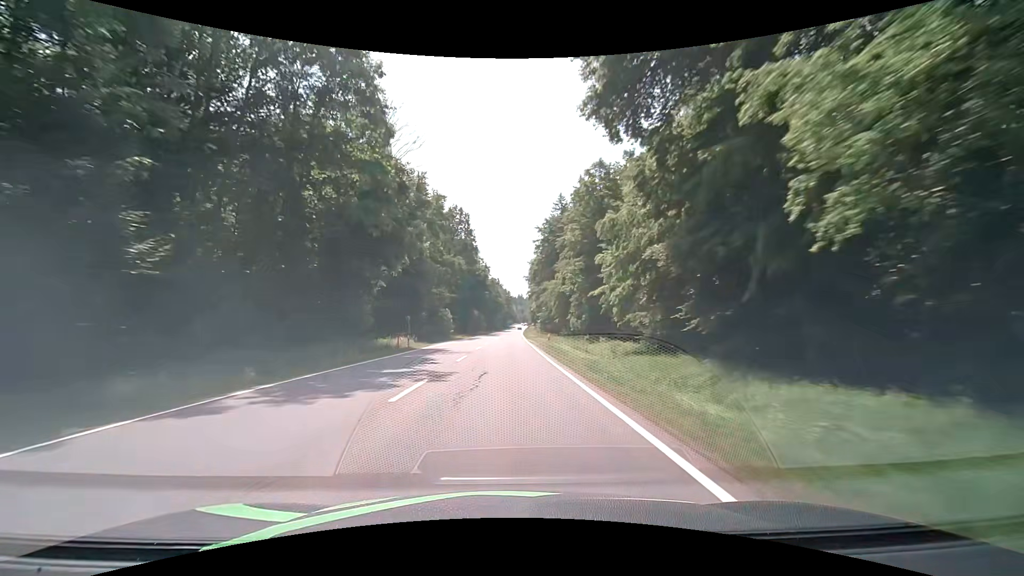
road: secondary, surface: asphalt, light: Day
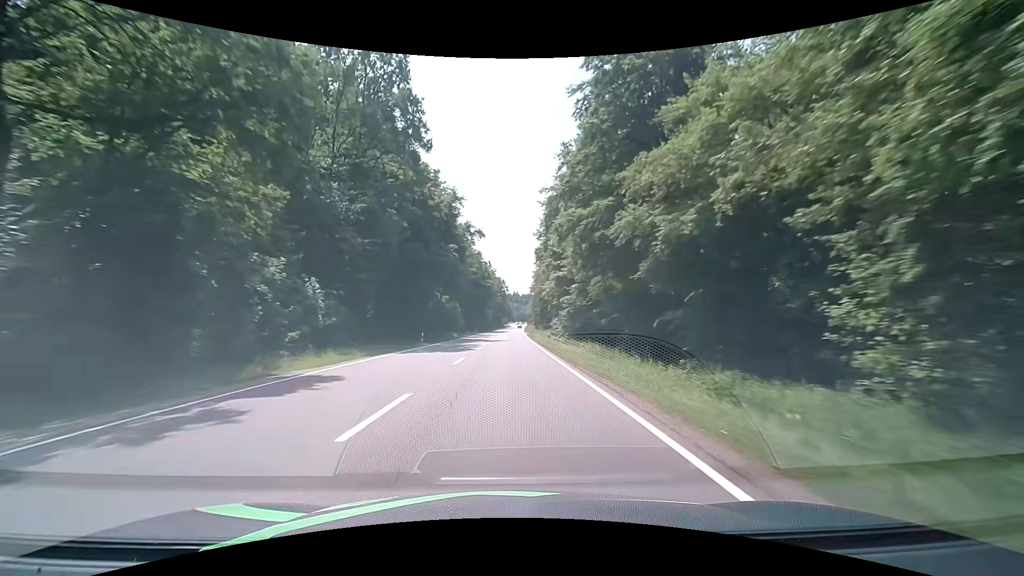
(+0.3, +63.3) m; 0°
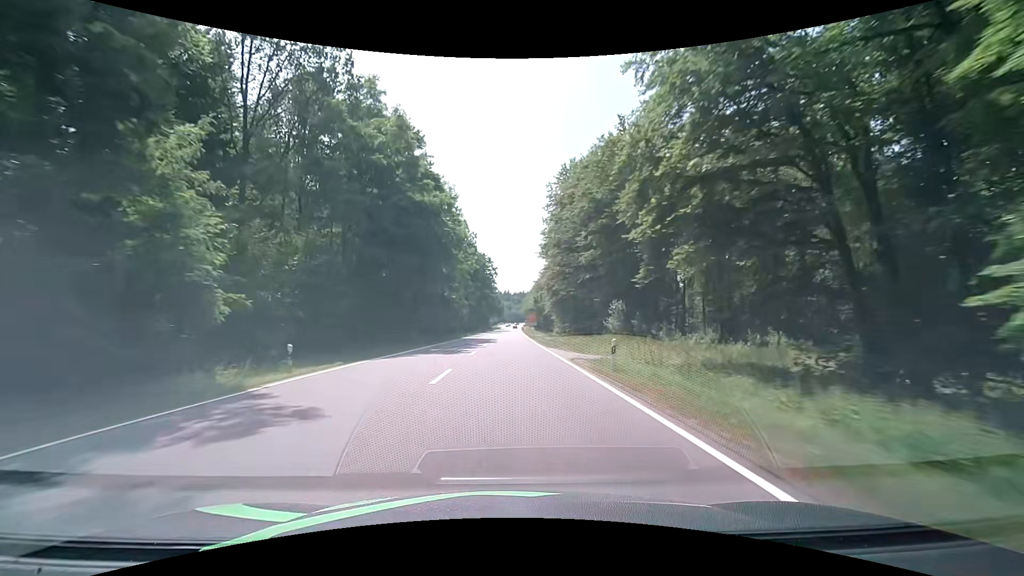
(+0.9, +78.1) m; +1°
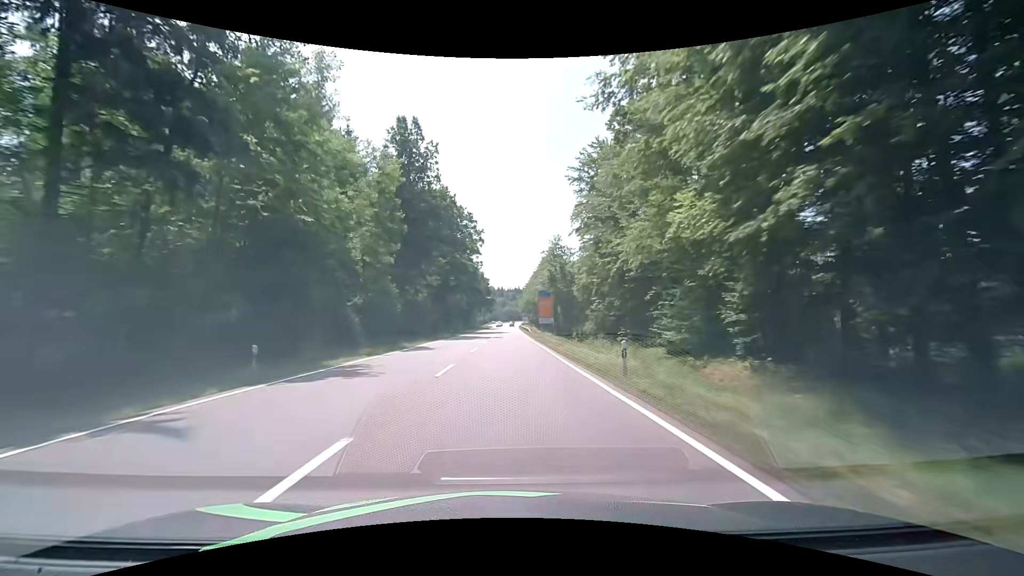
(+0.4, +58.2) m; +1°
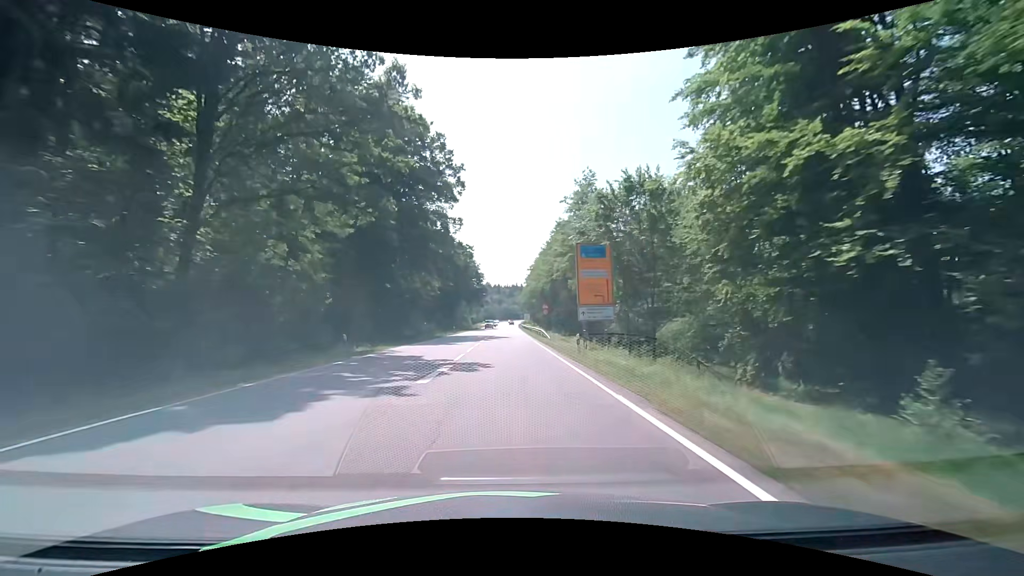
(+0.1, +37.7) m; 0°
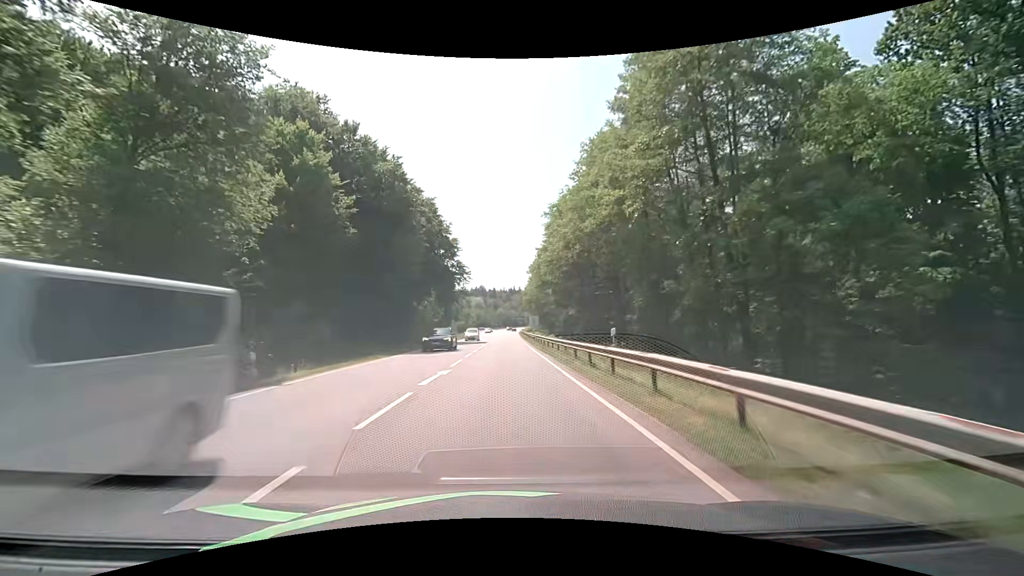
(+0.4, +52.3) m; 0°
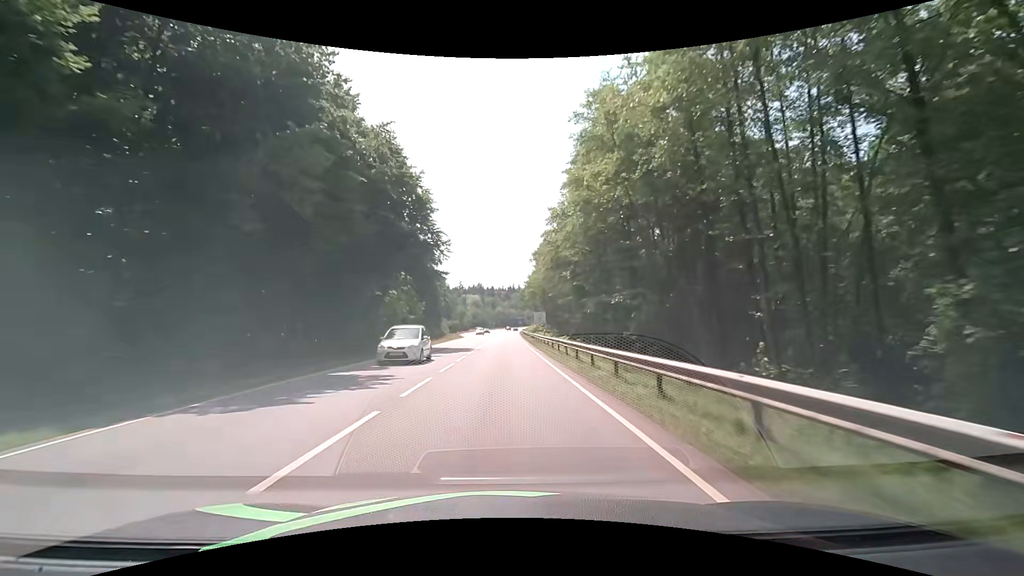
(0.0, +20.8) m; 0°
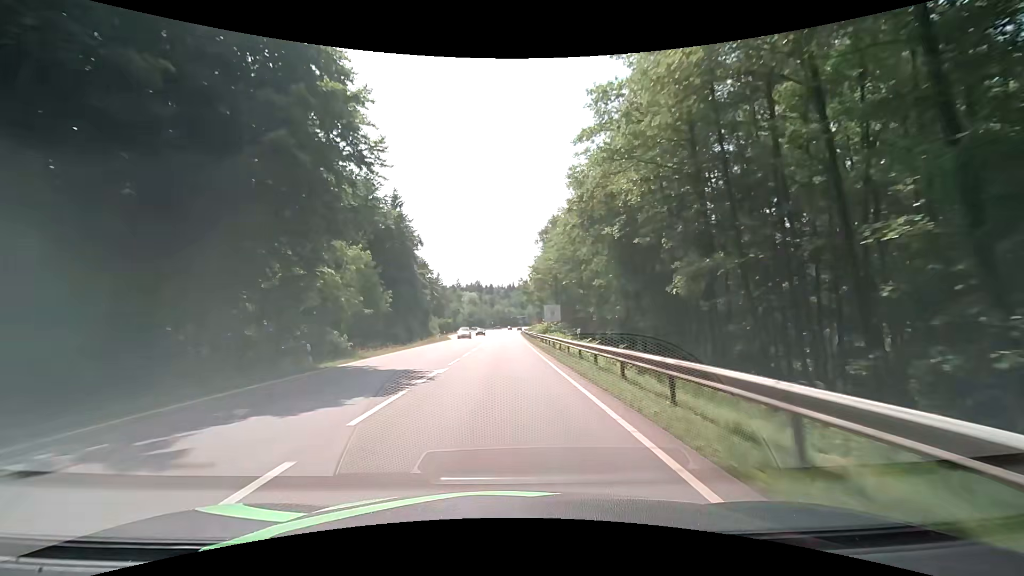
(0.0, +21.0) m; 0°
(0, +10) (0, +20) (0, +30) (0, +40) (0, +50) (0, +60) (0, +70) (0, +80) (0, +90) (0, +100) m
